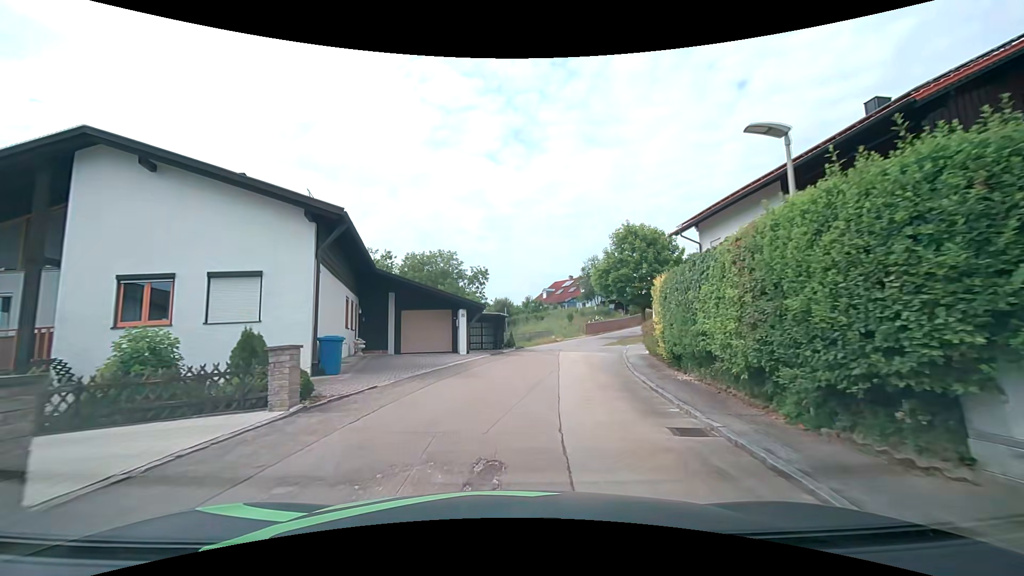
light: Day
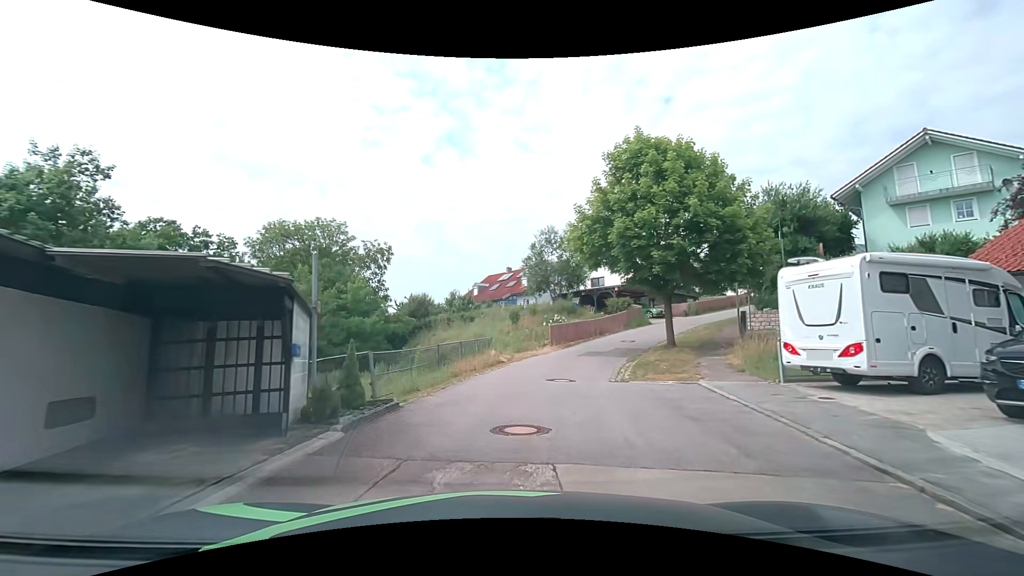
(+1.3, +21.8) m; +7°
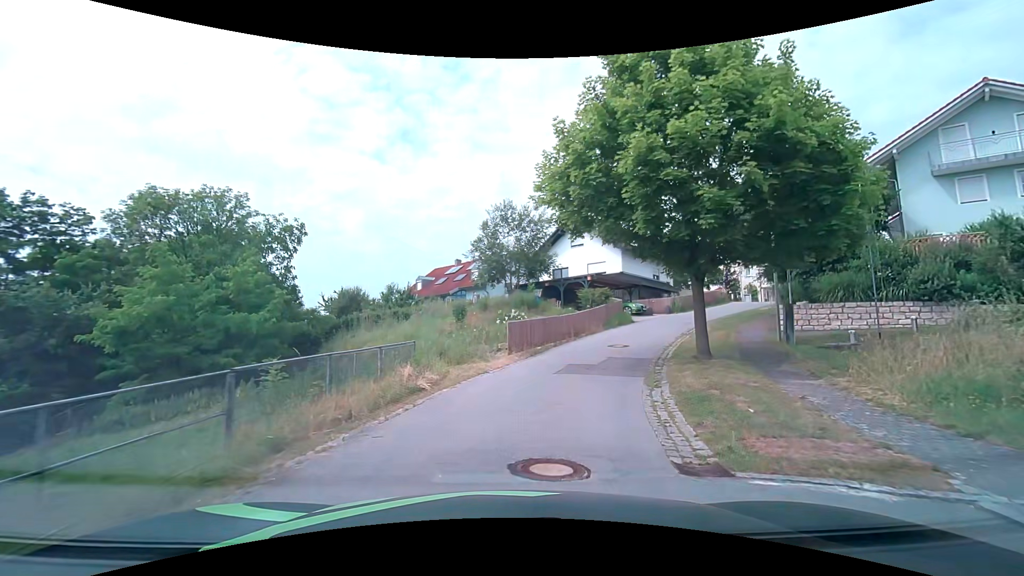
(+0.4, +8.8) m; +5°
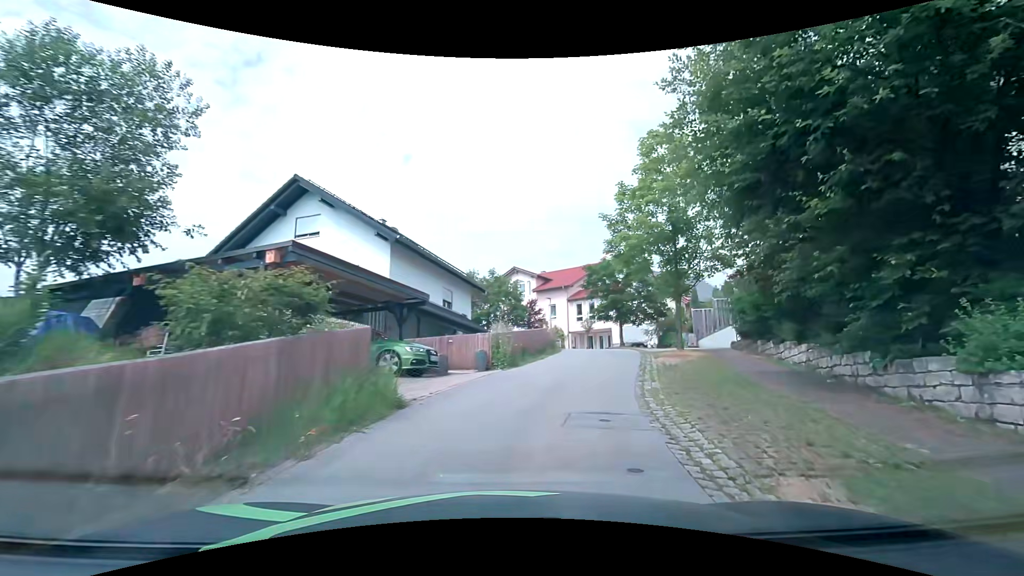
(+4.4, +20.9) m; +25°
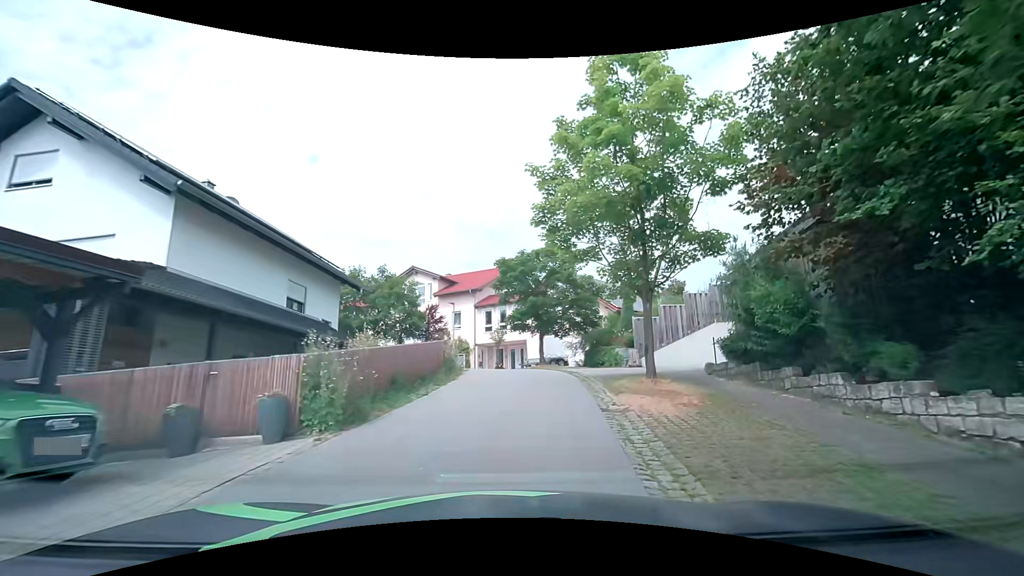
(+0.9, +8.1) m; +11°
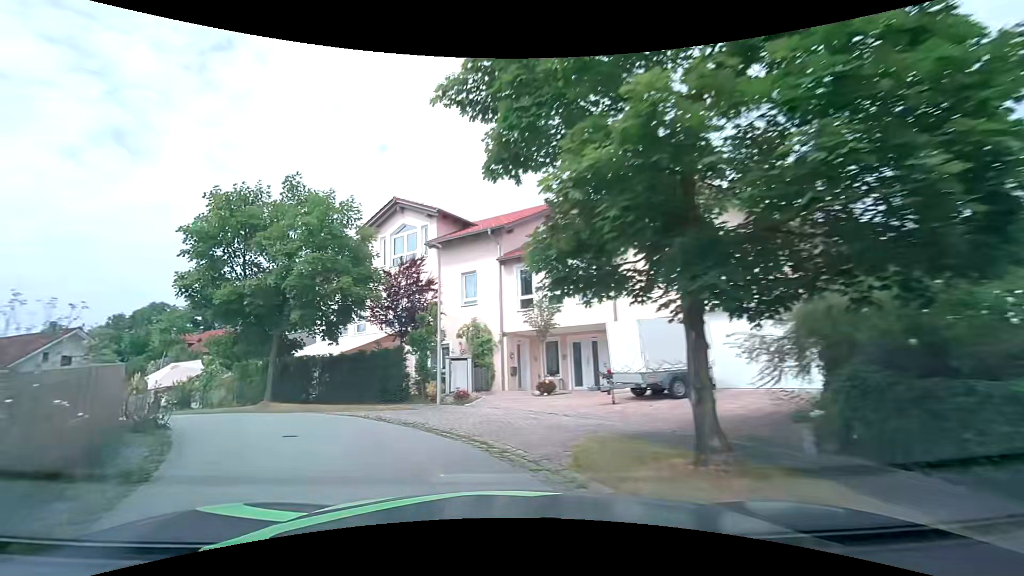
(+1.4, +20.8) m; -5°
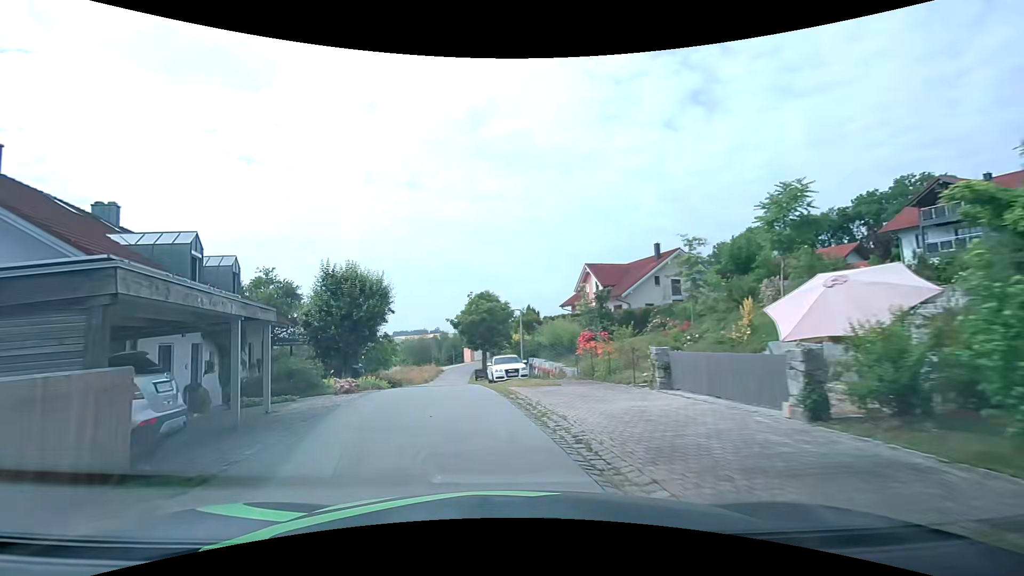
(-10.3, +17.3) m; -62°
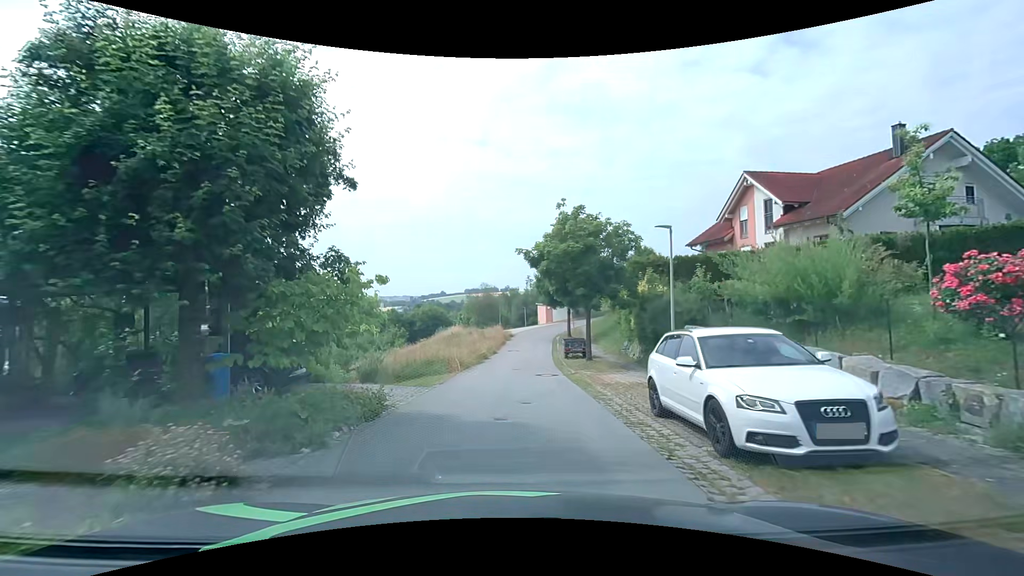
(-2.4, +18.5) m; -9°
